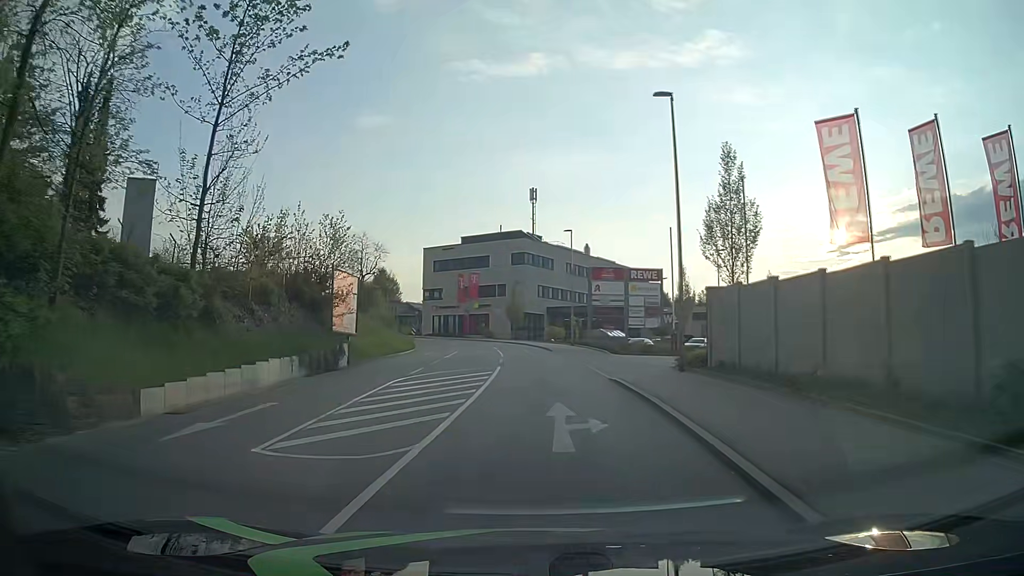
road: tertiary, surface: asphalt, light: Day
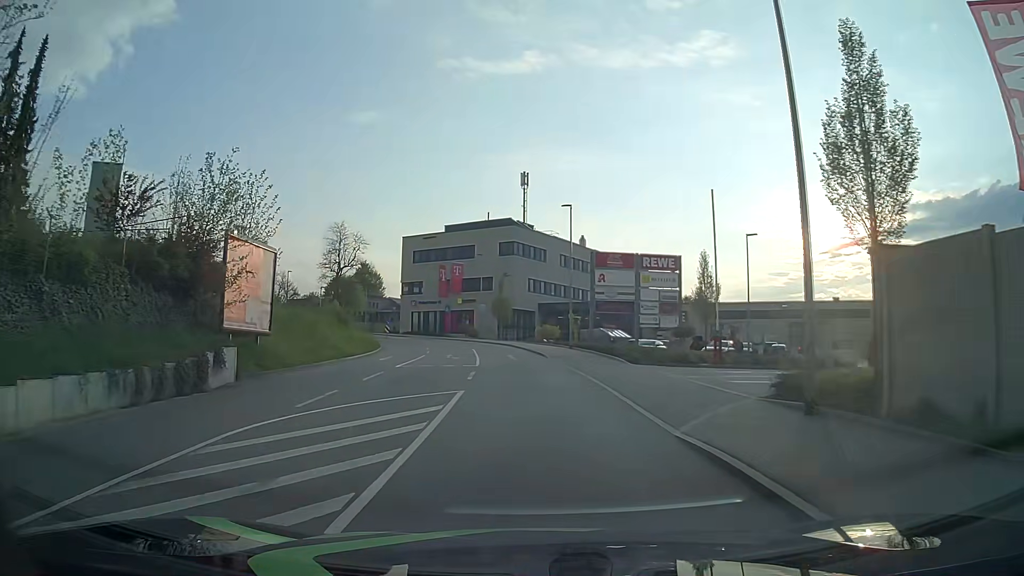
(0.0, +9.6) m; +1°
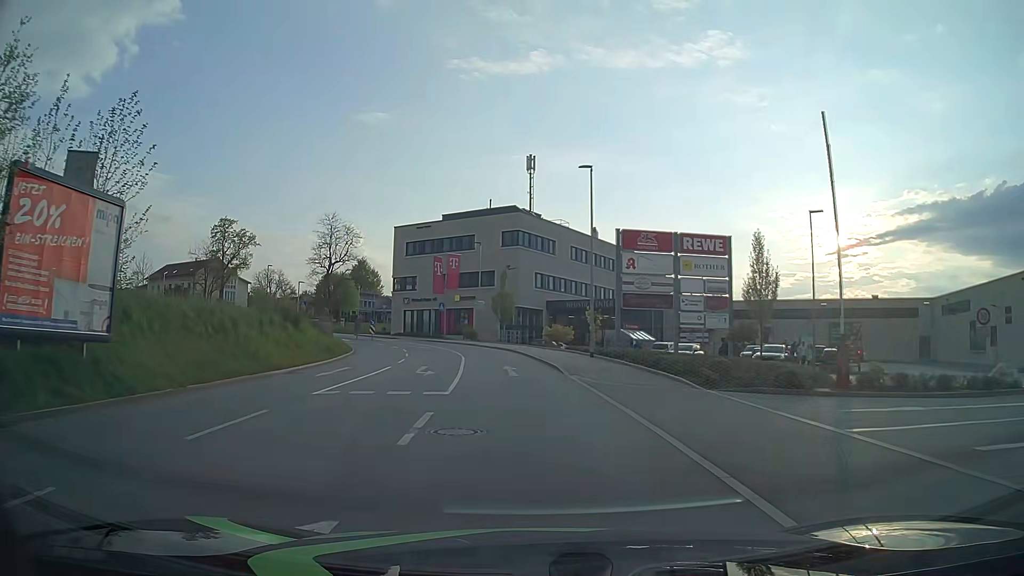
(-0.1, +9.6) m; -2°
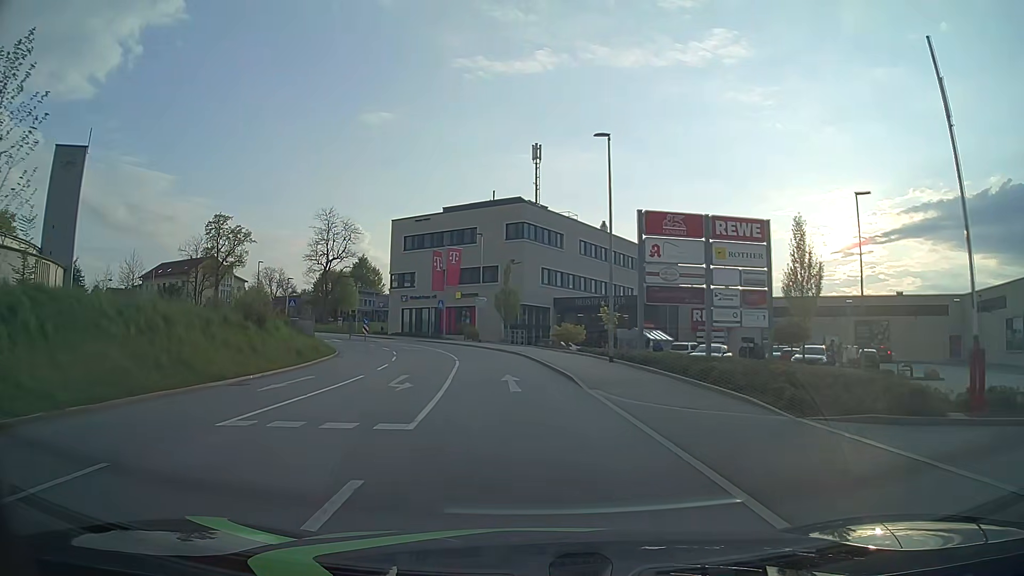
(0.0, +4.8) m; 0°
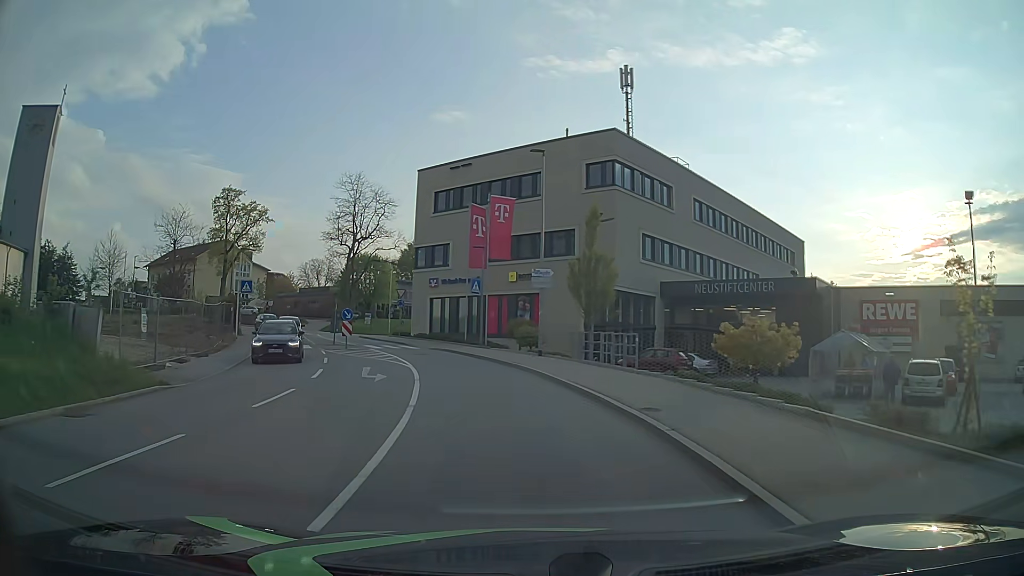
(-1.1, +24.2) m; -7°
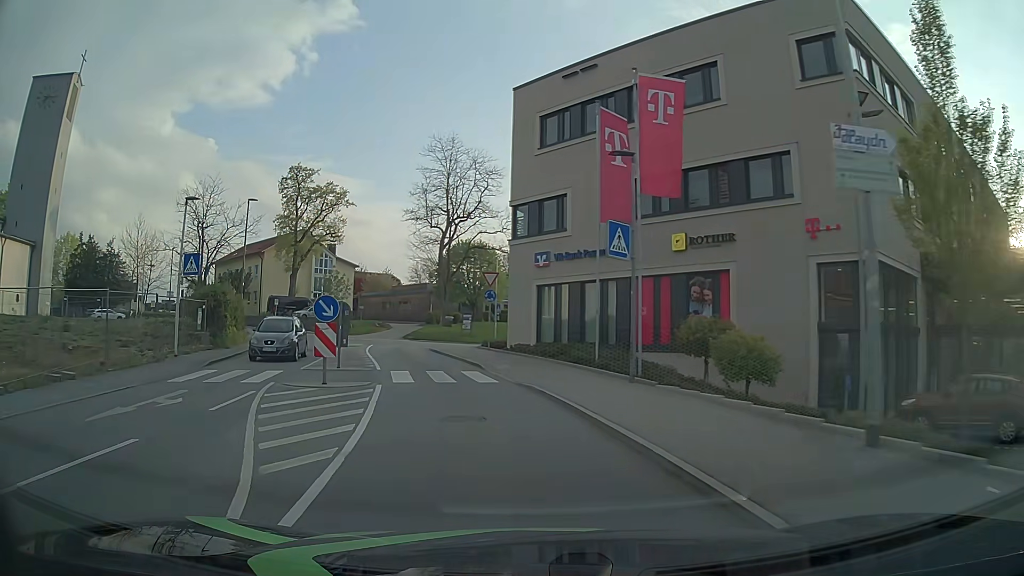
(-1.4, +19.3) m; -10°
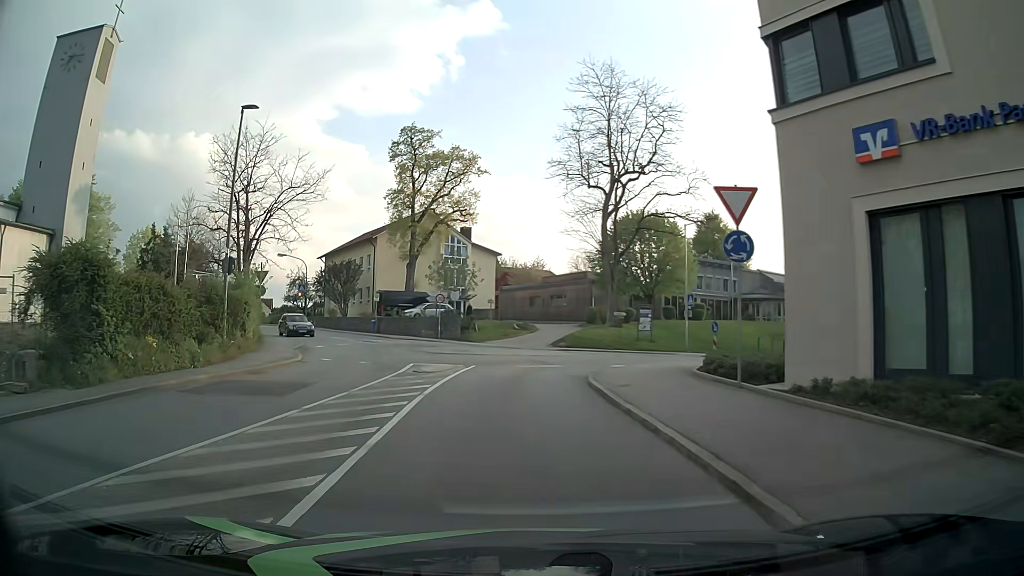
(-2.4, +18.9) m; -15°
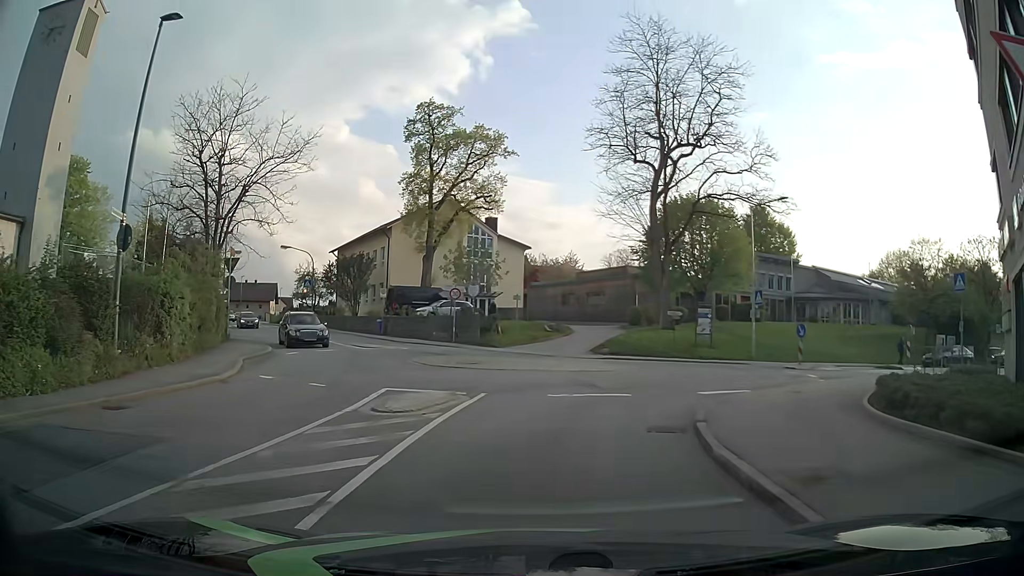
(-0.1, +7.2) m; 0°
